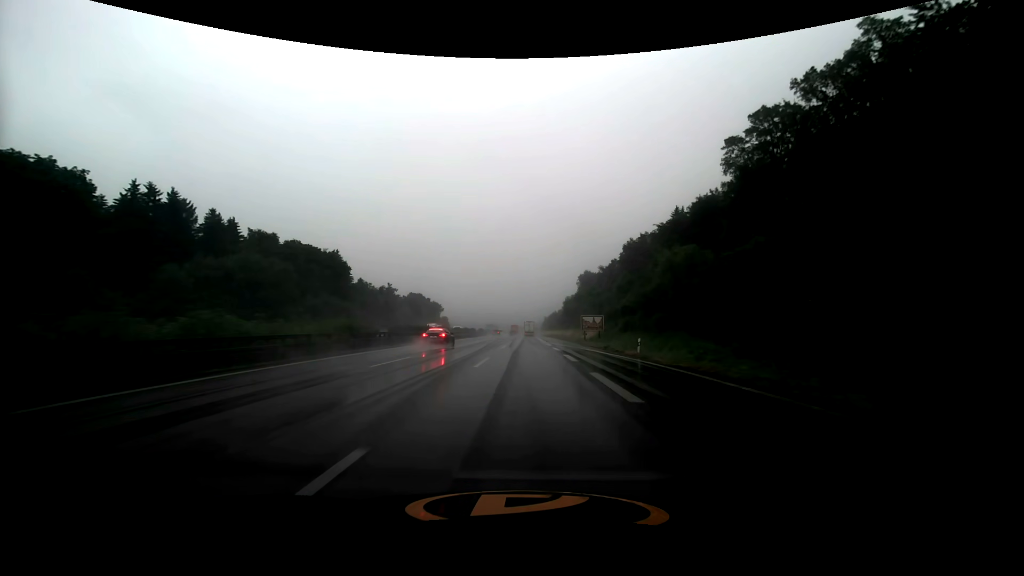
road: motorway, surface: asphalt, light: Day
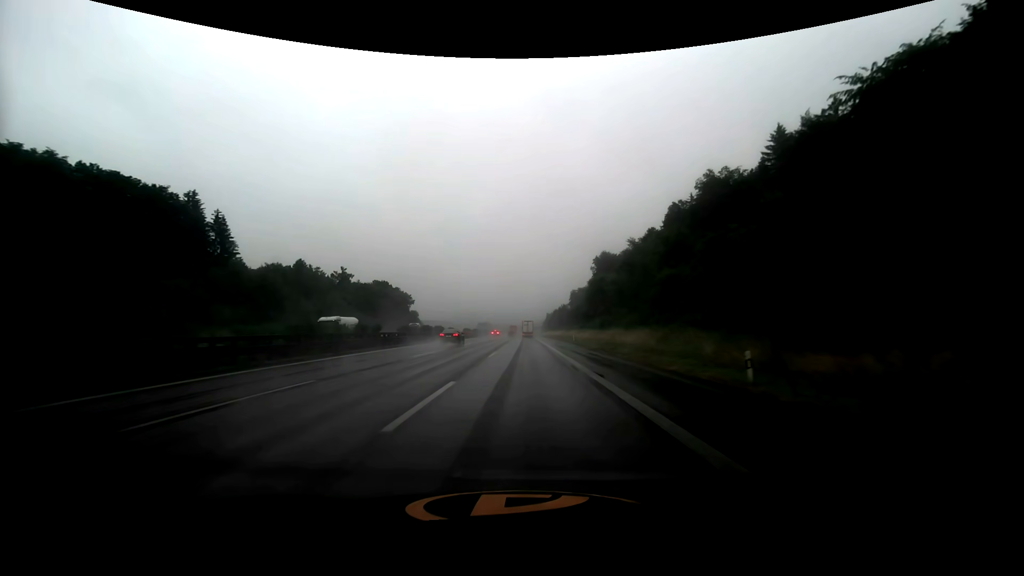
(+0.3, +65.3) m; +1°
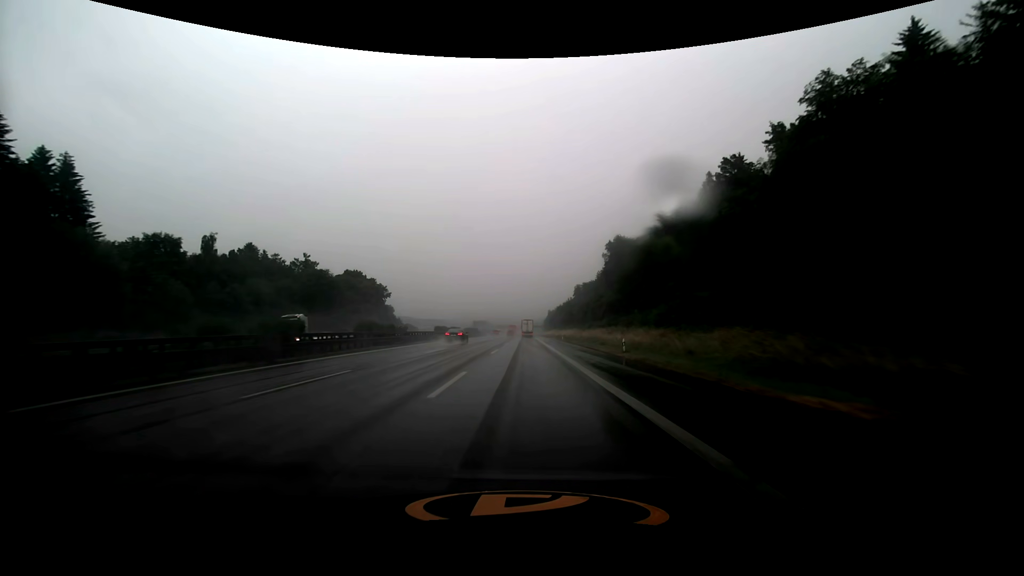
(-0.1, +33.3) m; 0°
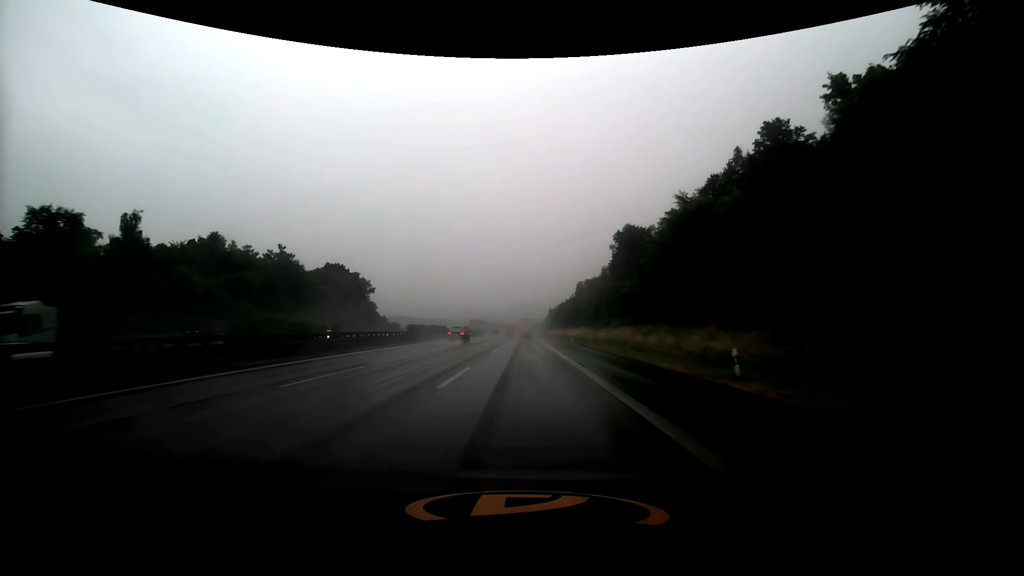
(0.0, +16.6) m; 0°
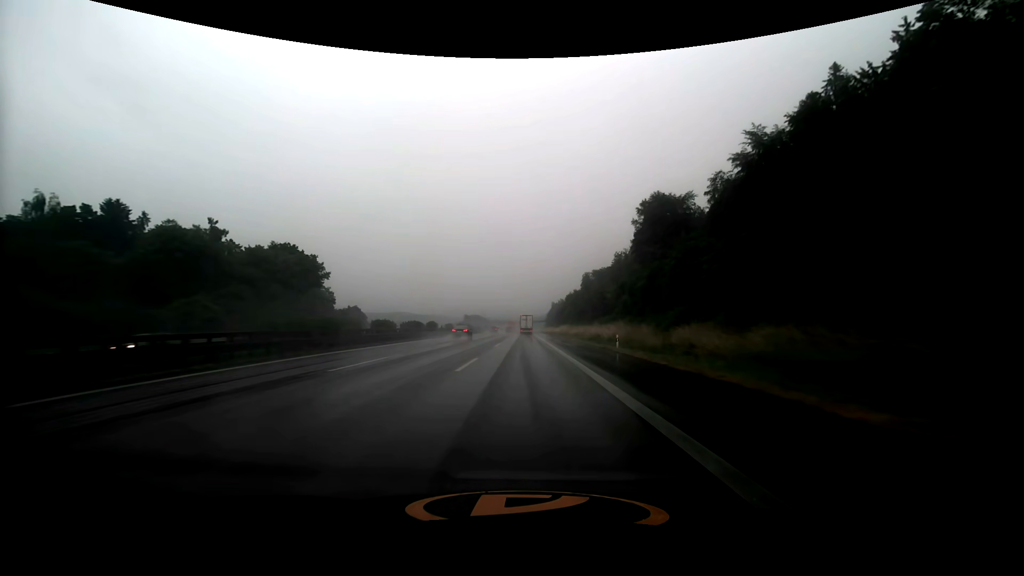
(0.0, +33.1) m; 0°
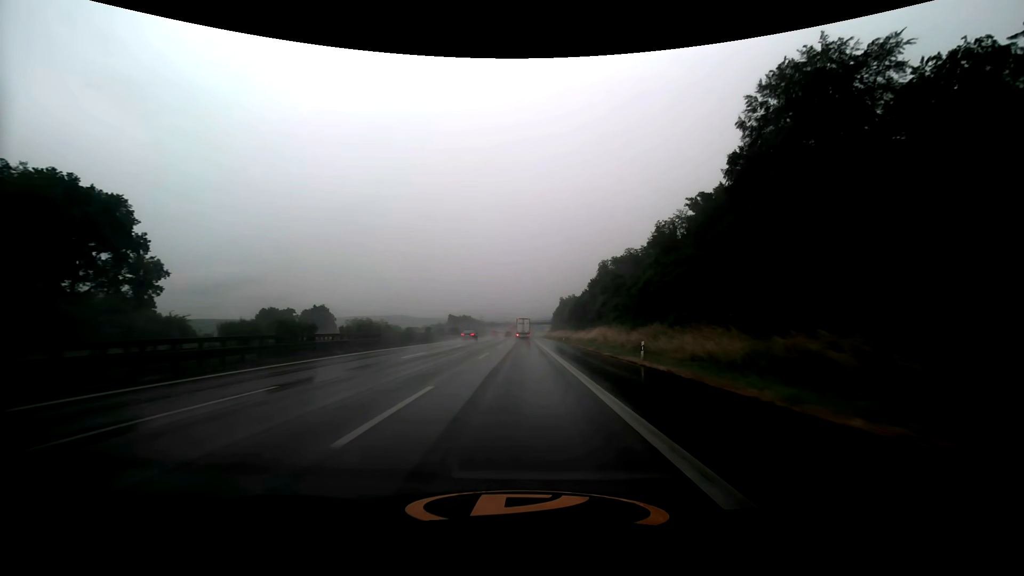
(+0.1, +63.1) m; 0°
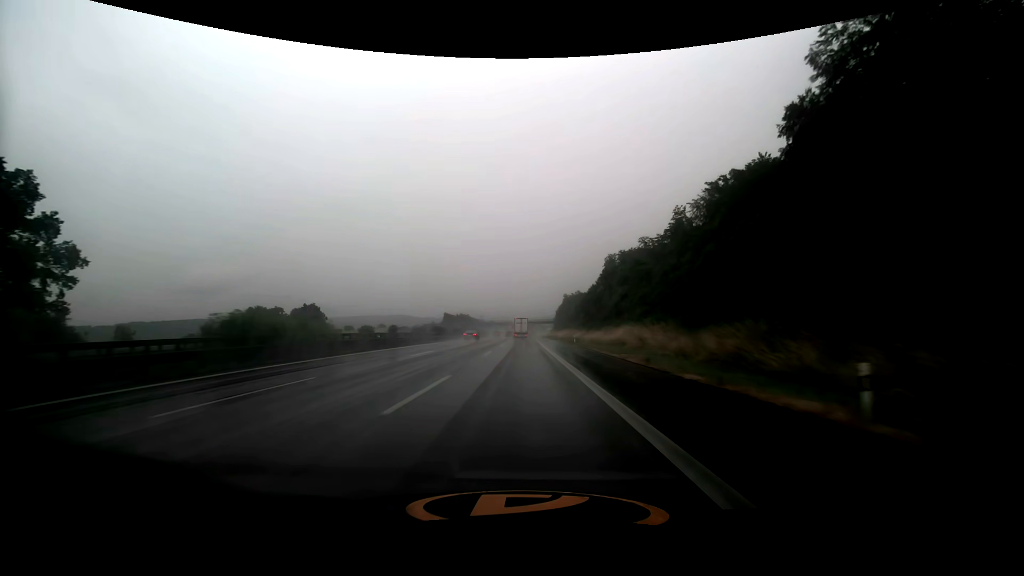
(0.0, +16.0) m; 0°
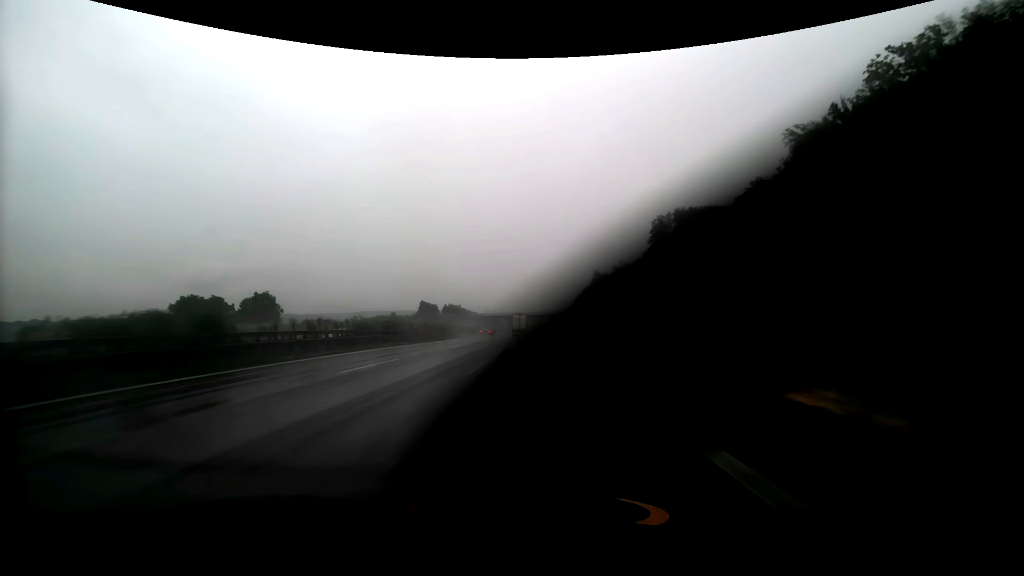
(-0.4, +66.4) m; -1°
(0, +10) (0, +20) (0, +30) (0, +40) (0, +50) (-1, +60) (-1, +70) (-1, +80) (-1, +90) (-1, +100) m
